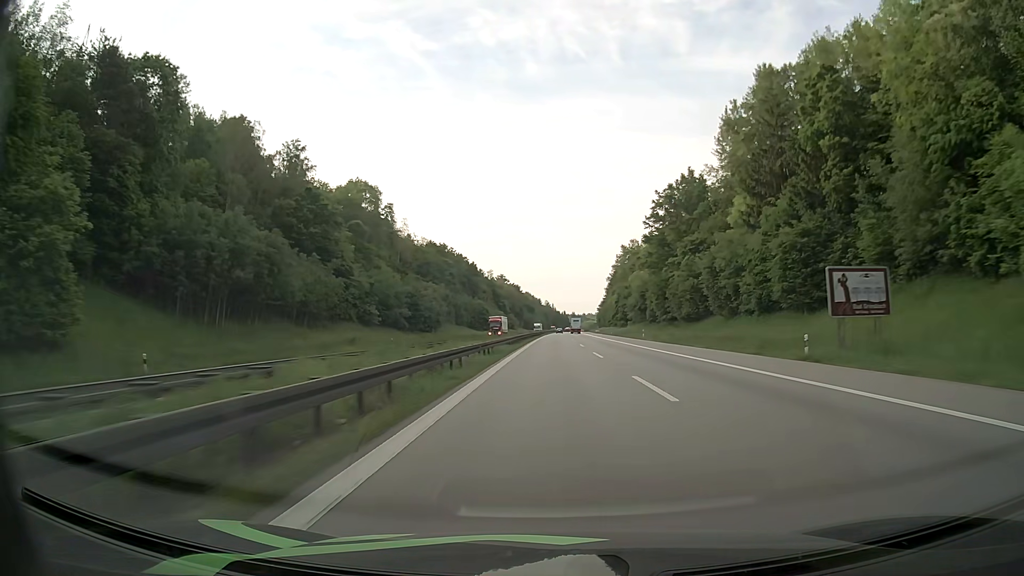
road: motorway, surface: asphalt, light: Day
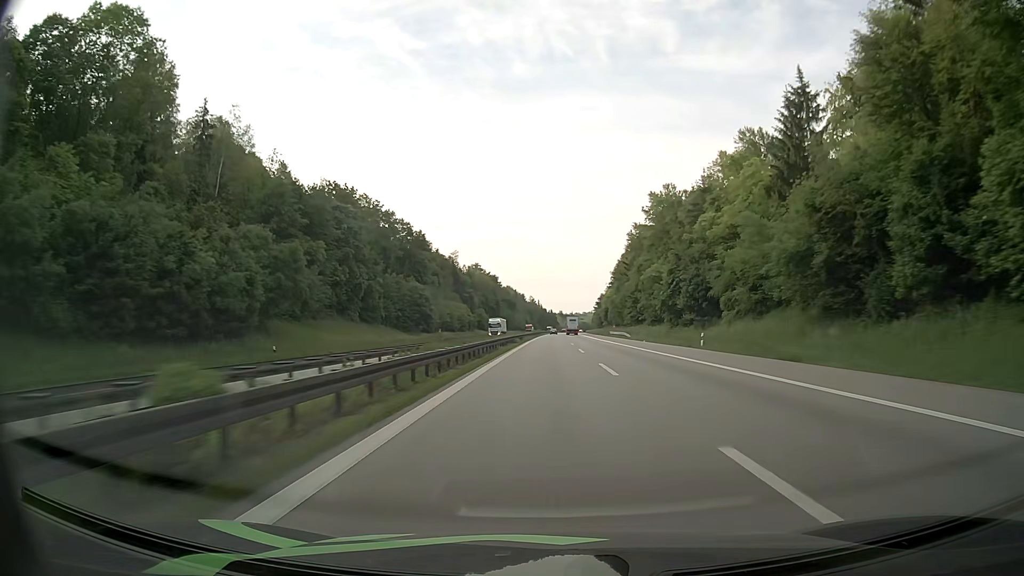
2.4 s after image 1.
(+1.0, +82.2) m; +1°
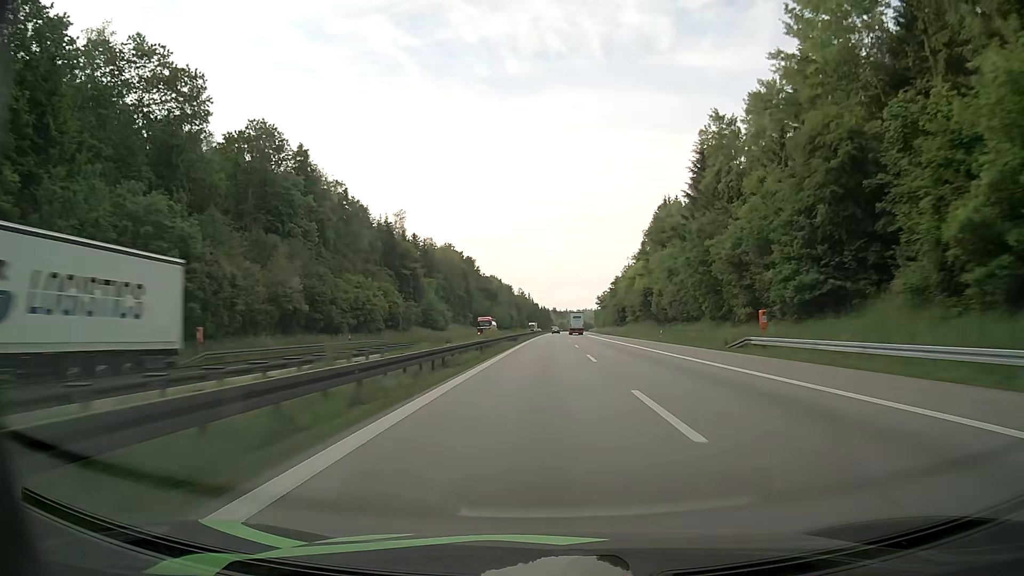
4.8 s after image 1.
(+0.3, +83.1) m; +1°
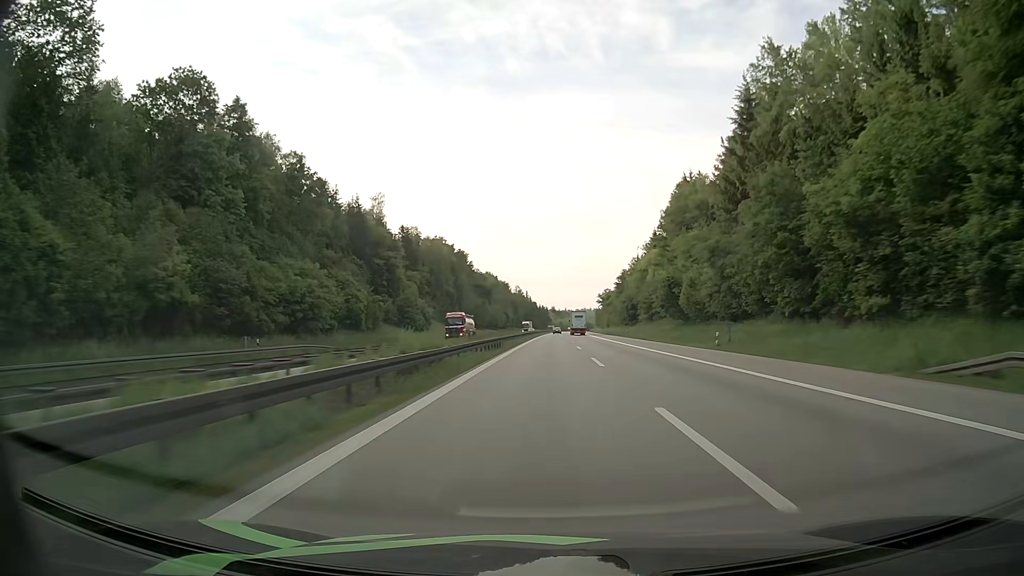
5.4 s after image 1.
(0.0, +20.9) m; 0°
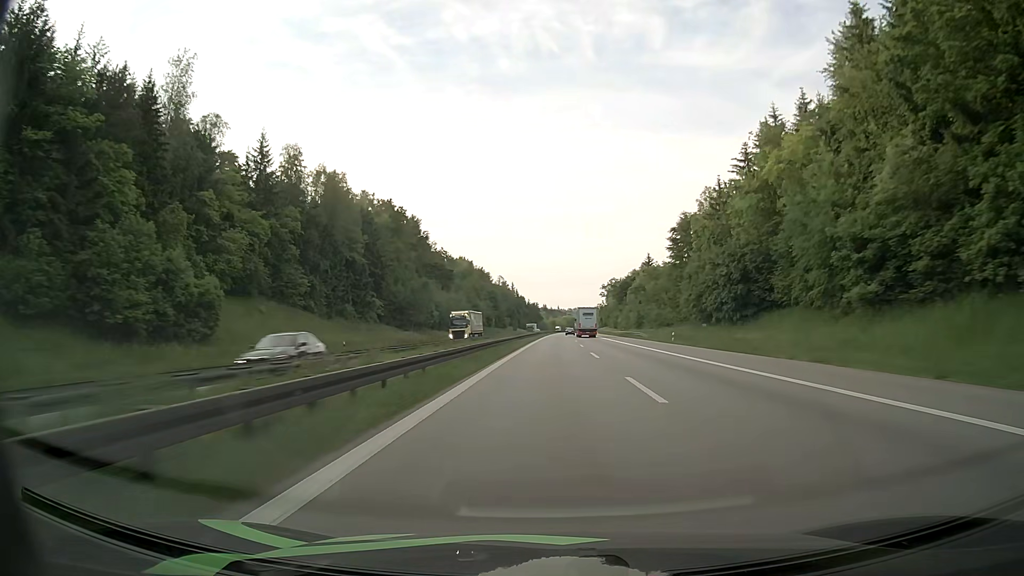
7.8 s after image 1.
(+0.5, +82.9) m; +1°
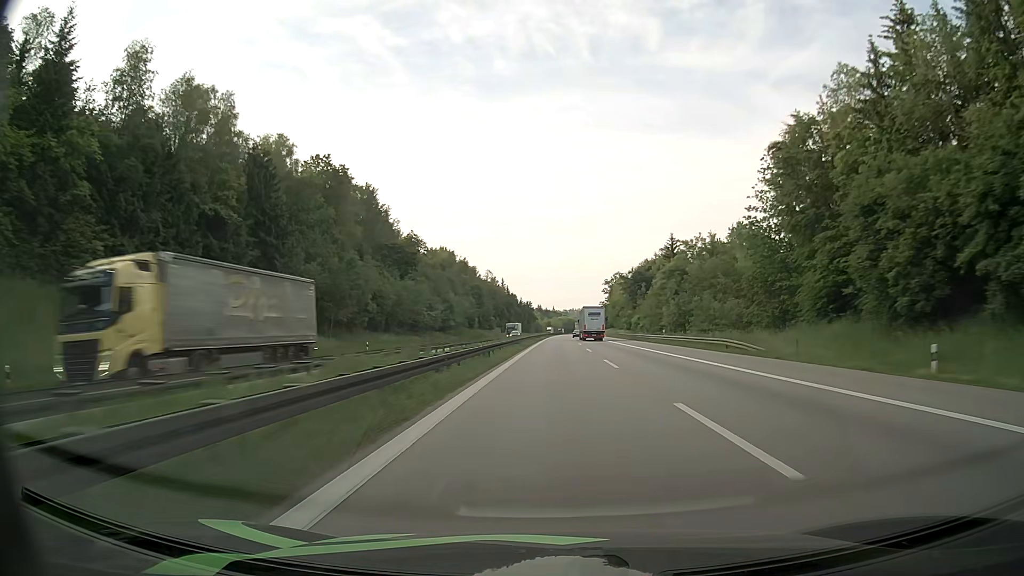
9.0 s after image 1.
(+0.2, +41.5) m; 0°
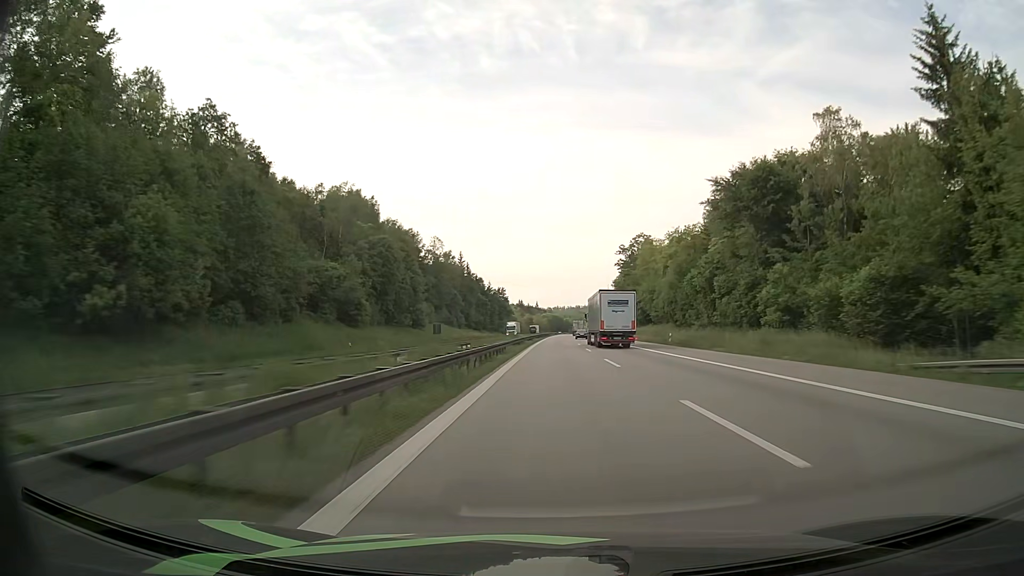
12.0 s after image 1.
(+1.5, +107.2) m; +1°
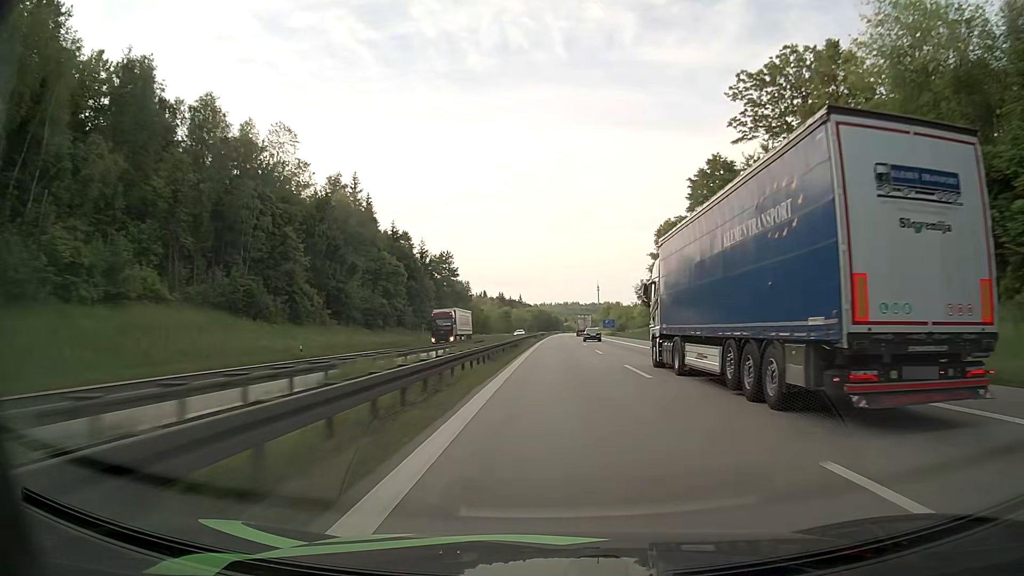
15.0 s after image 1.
(+1.2, +114.0) m; +1°
(0, +10) (0, +20) (0, +30) (0, +40) (0, +50) (0, +60) (0, +70) (+1, +80) (+1, +90) (+1, +100) m
